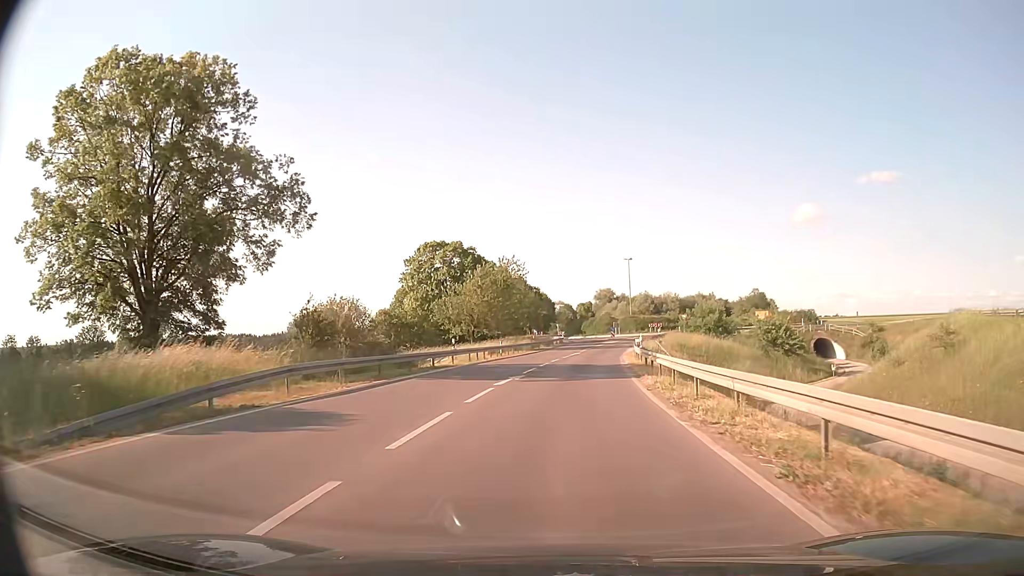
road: tertiary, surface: asphalt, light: Day
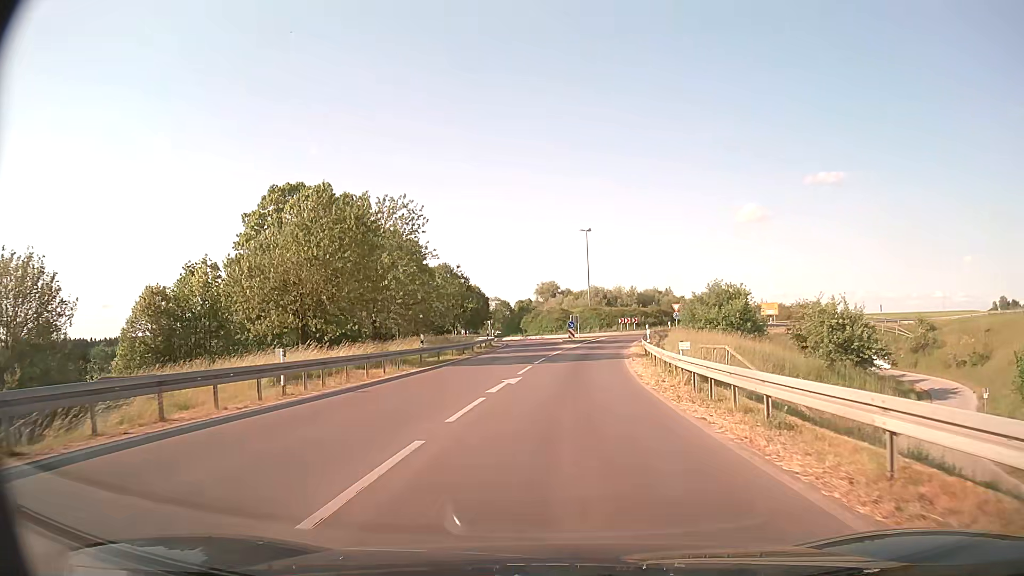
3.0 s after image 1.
(+1.5, +33.3) m; +5°
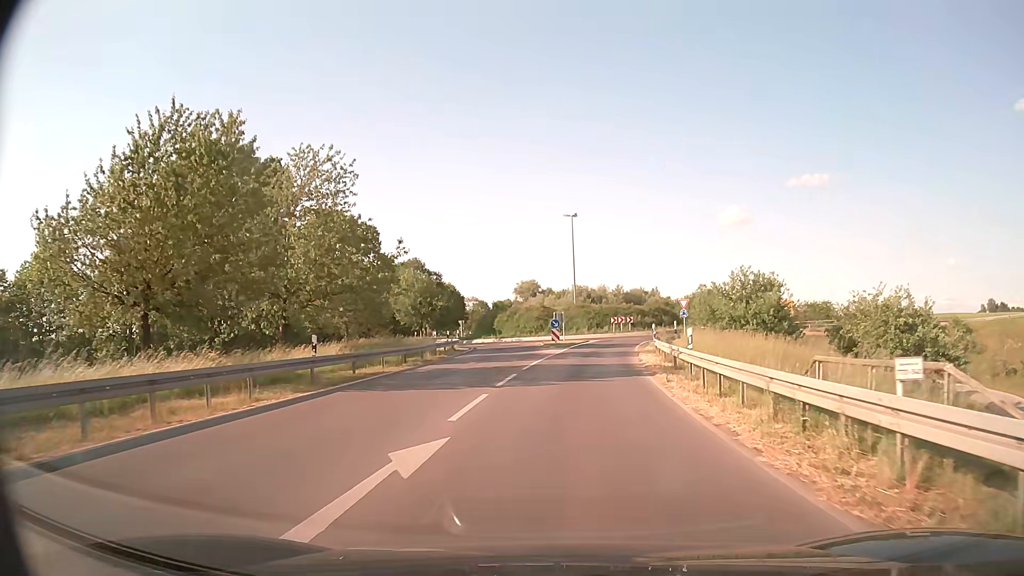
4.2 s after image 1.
(+0.2, +12.2) m; +2°
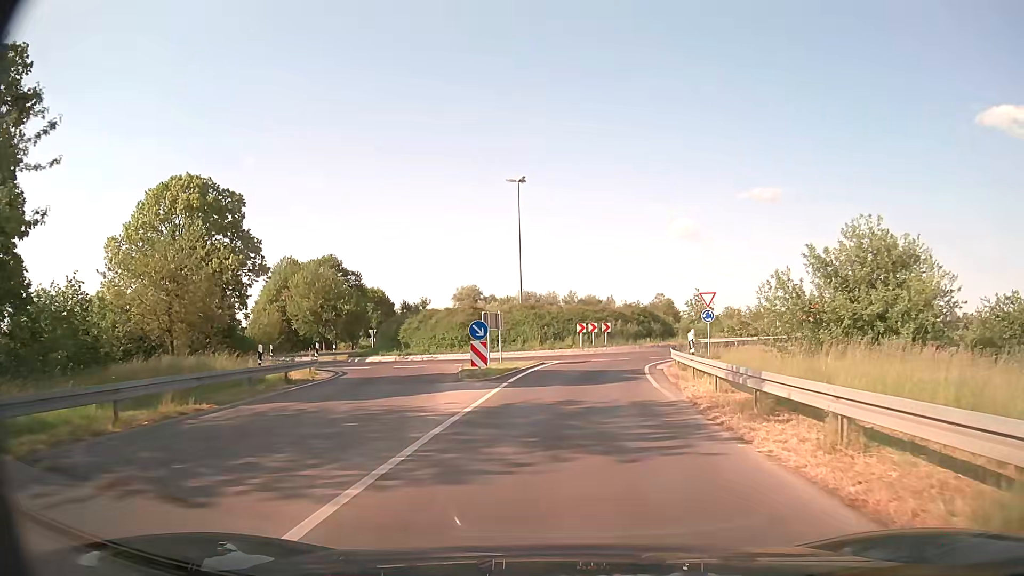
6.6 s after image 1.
(+0.8, +22.4) m; +5°
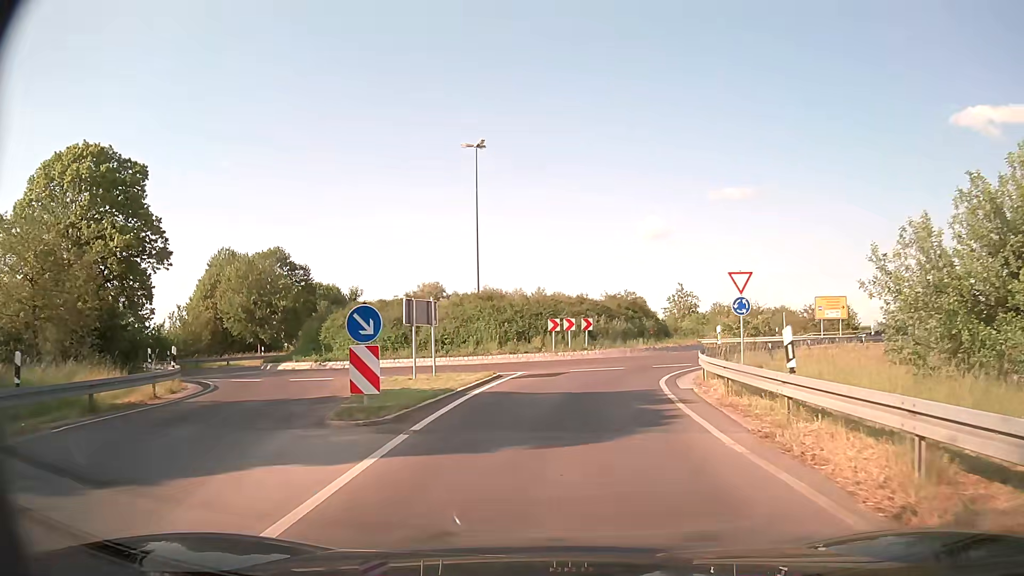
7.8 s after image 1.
(+0.2, +9.9) m; +2°
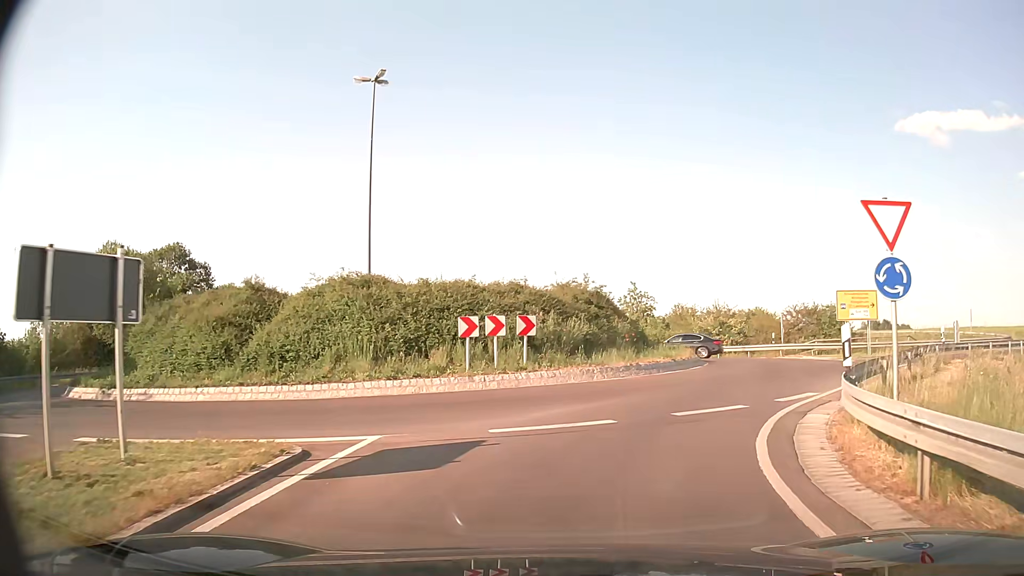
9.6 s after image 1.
(+0.5, +12.7) m; +5°
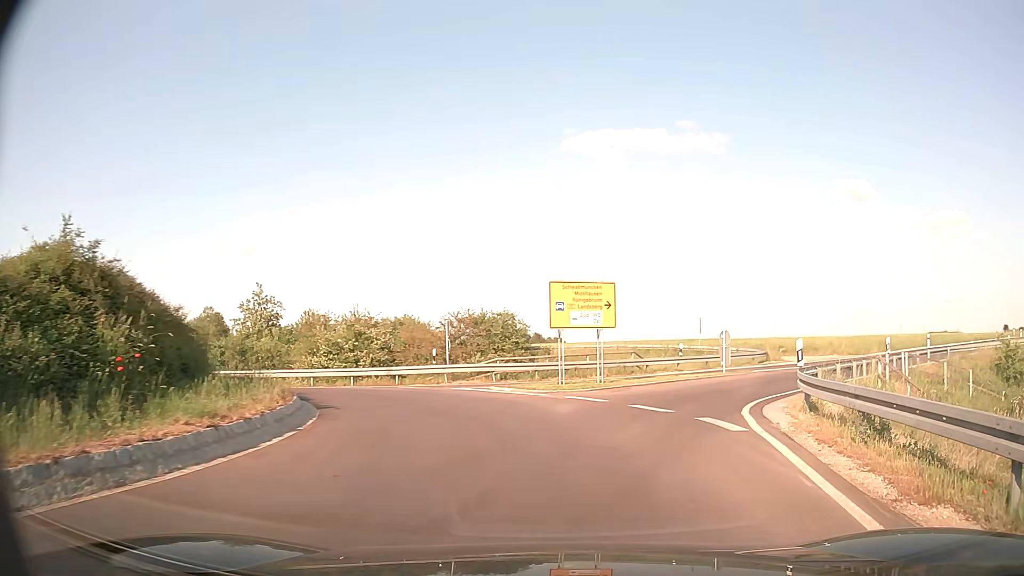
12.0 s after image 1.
(+2.8, +13.2) m; +30°
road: secondary
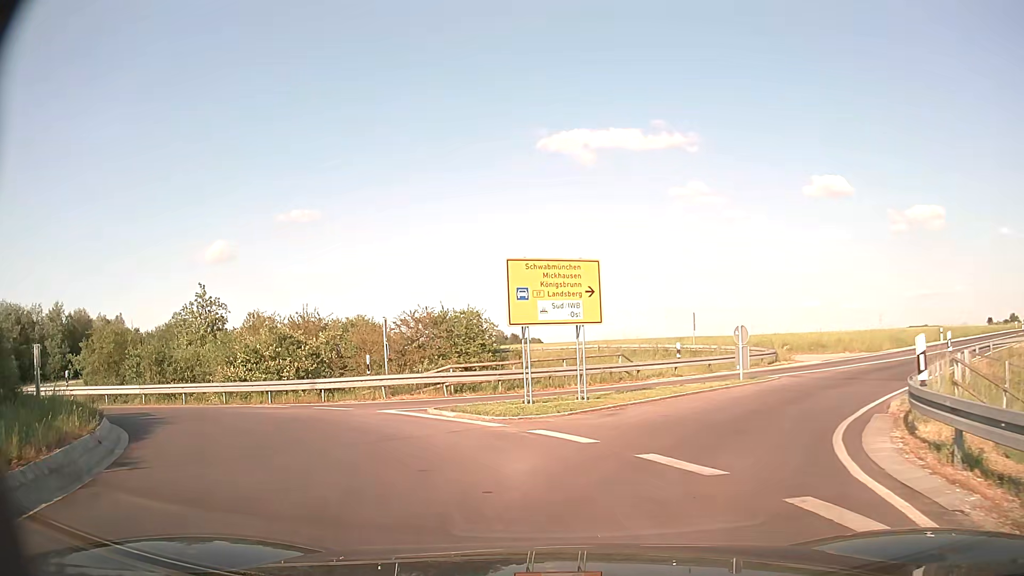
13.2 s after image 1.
(+0.4, +6.2) m; +2°
(-2, +10) (-8, +17) (-18, +20) (-28, +19) (-38, +19) (-47, +22) (-56, +27) (-64, +32) (-72, +38) (-81, +44) m
